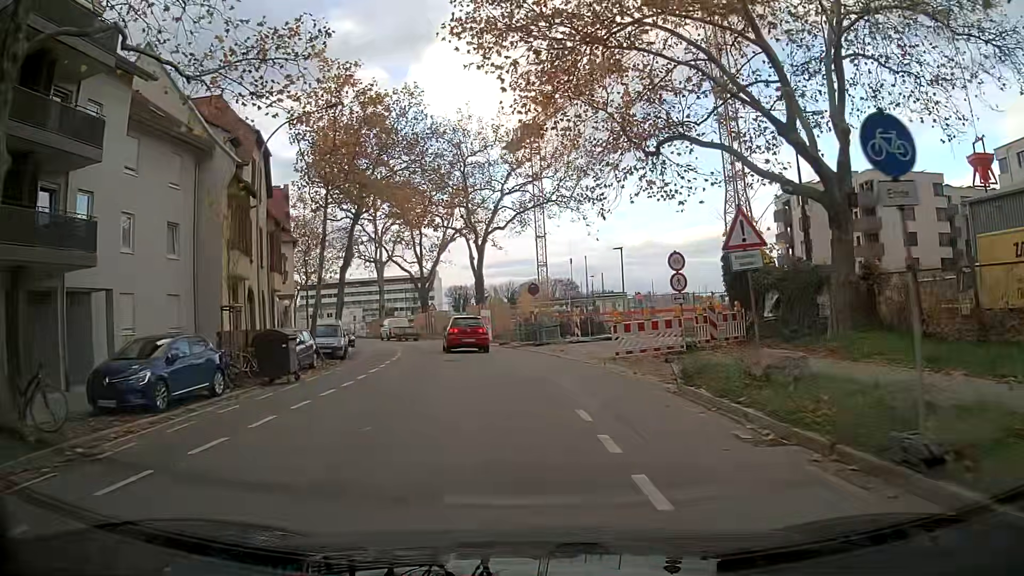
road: tertiary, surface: asphalt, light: Day
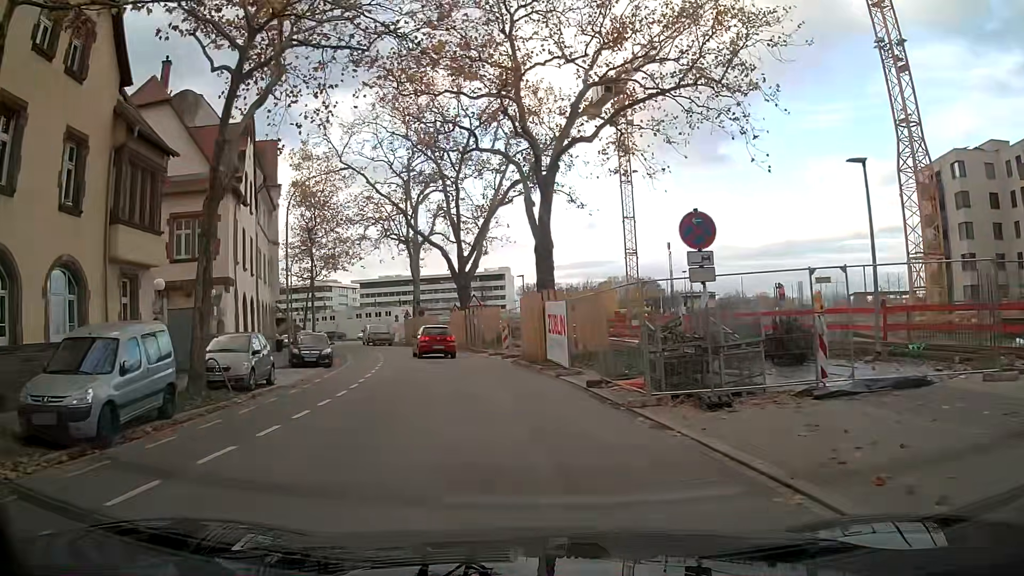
(-1.3, +21.7) m; -7°
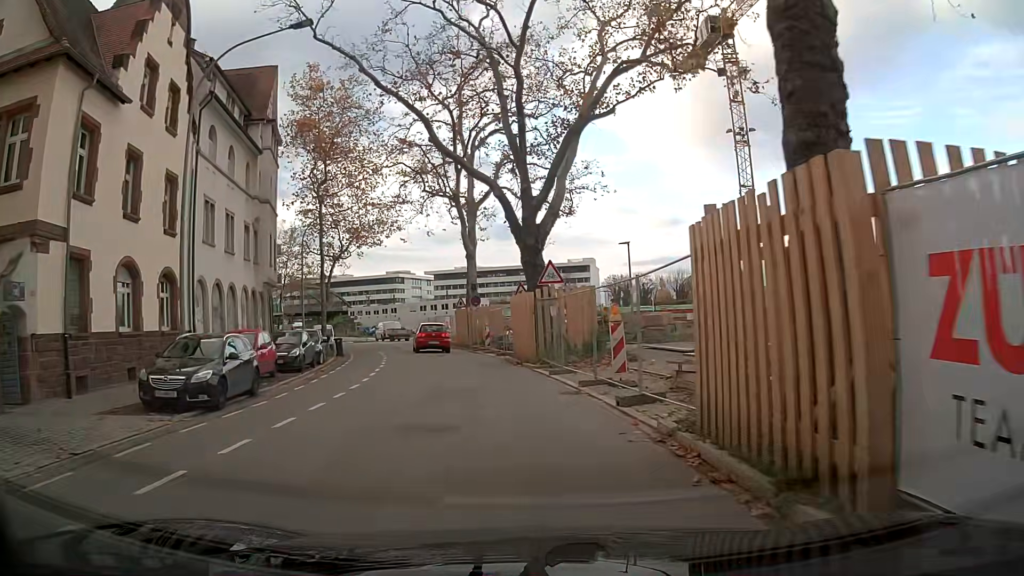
(-0.8, +17.6) m; -6°
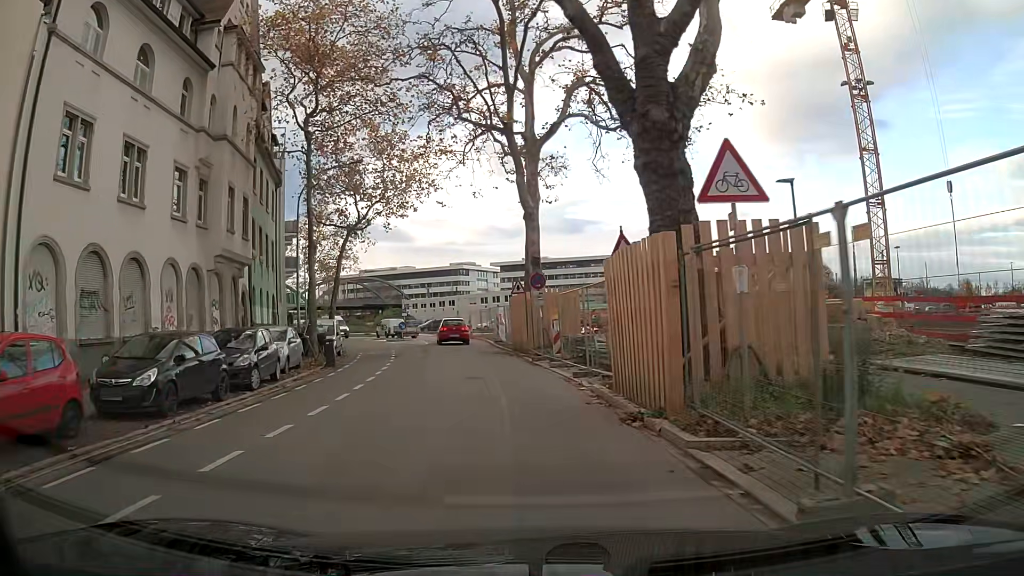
(-0.6, +13.5) m; -6°
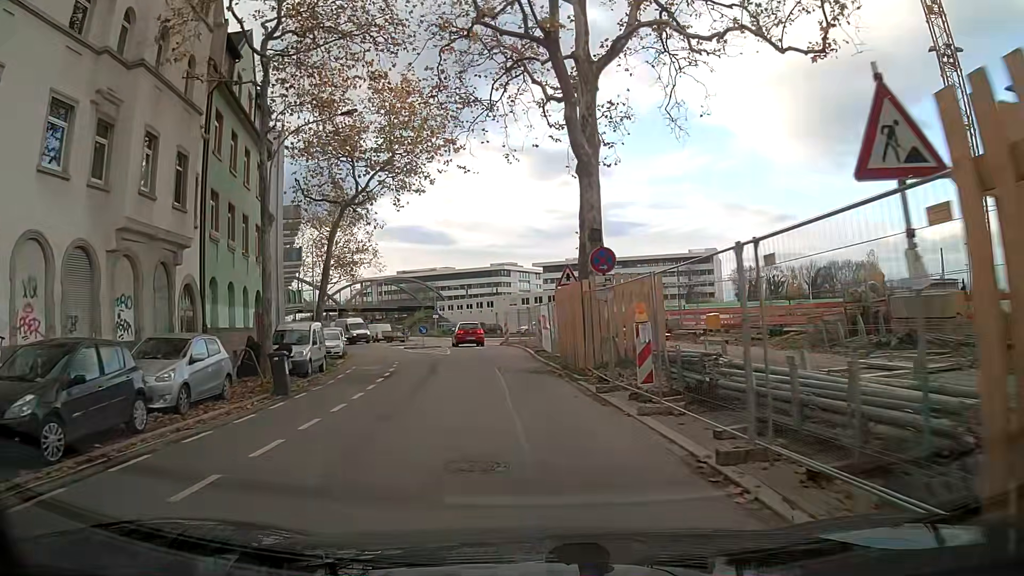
(-0.2, +9.2) m; -2°
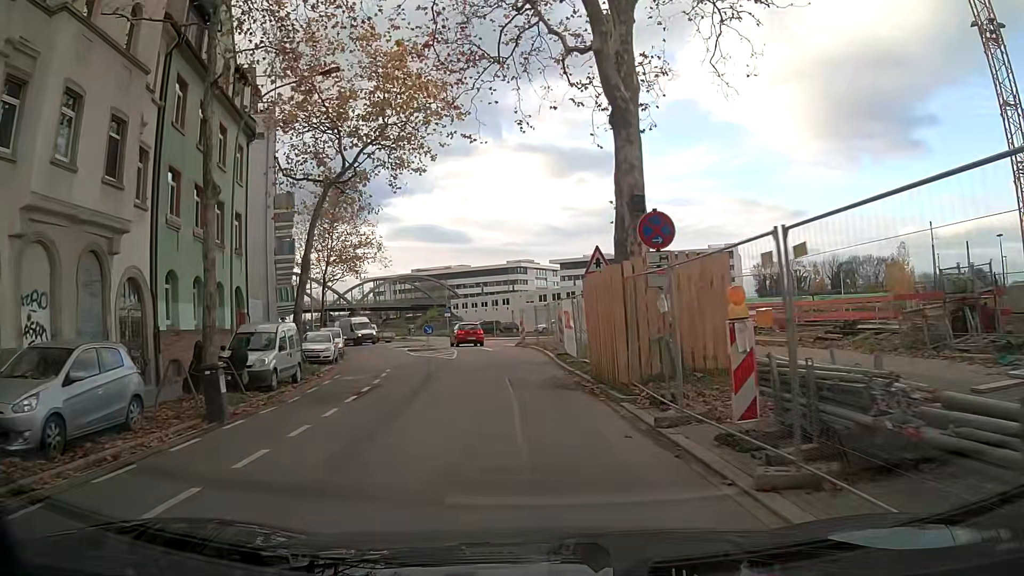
(-0.1, +4.6) m; -2°
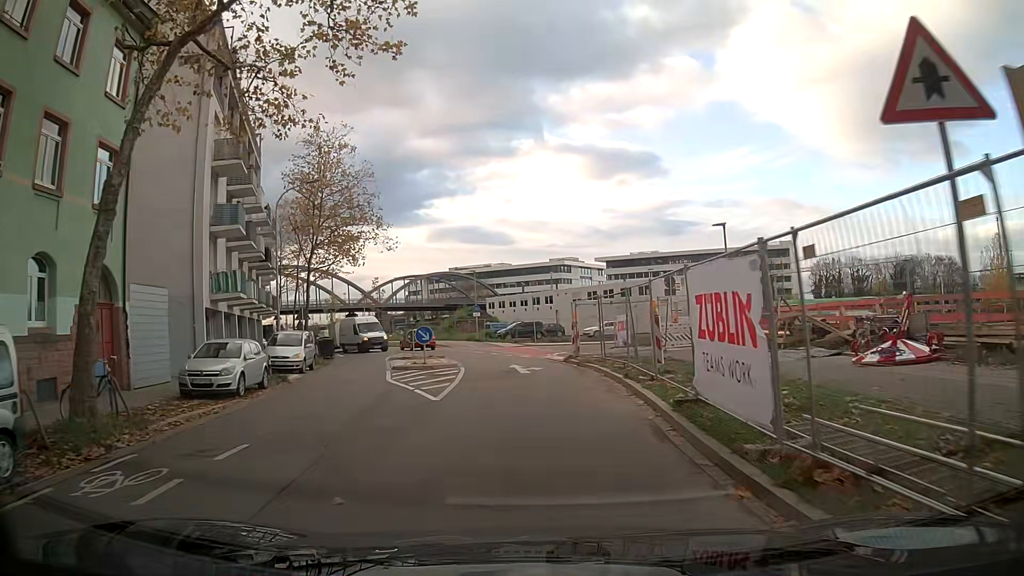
(-0.6, +13.9) m; -5°
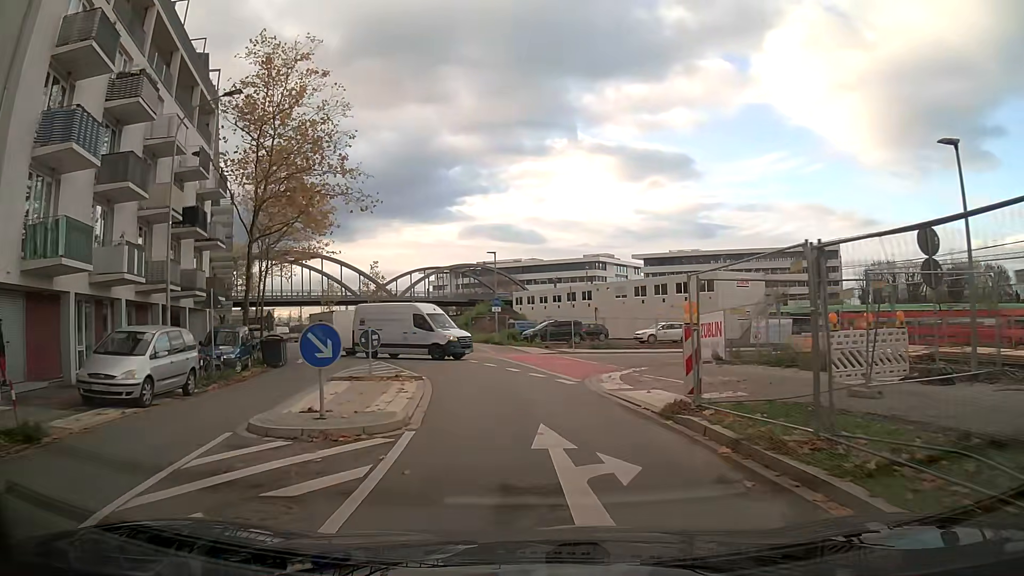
(-0.3, +13.8) m; -3°
(0, +10) (-2, +20) (-4, +30) (-8, +39) (-12, +48) (-16, +57) (-21, +66) (-26, +75) (-32, +83) (-39, +90) m
